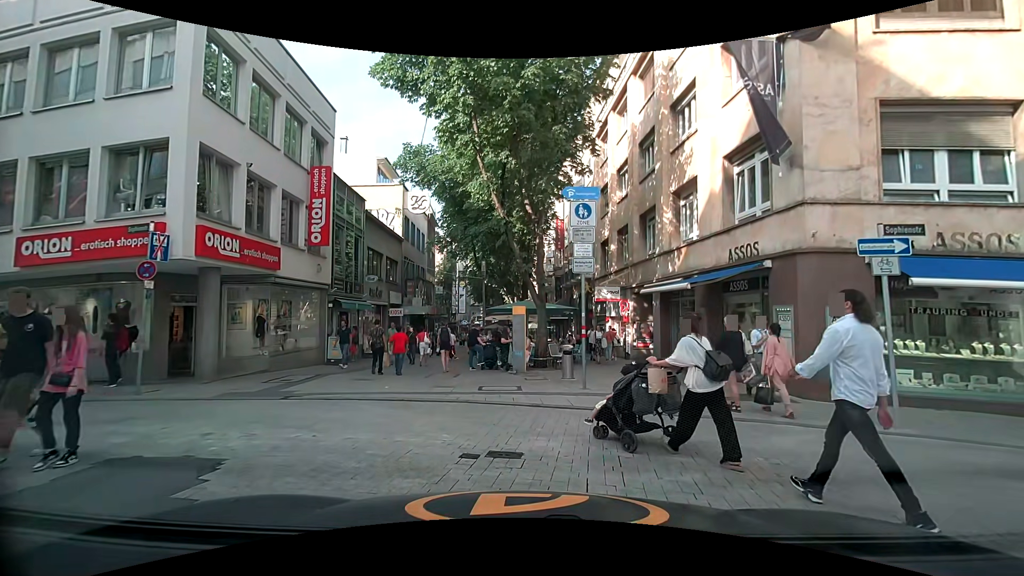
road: residential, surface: paving_stones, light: Day
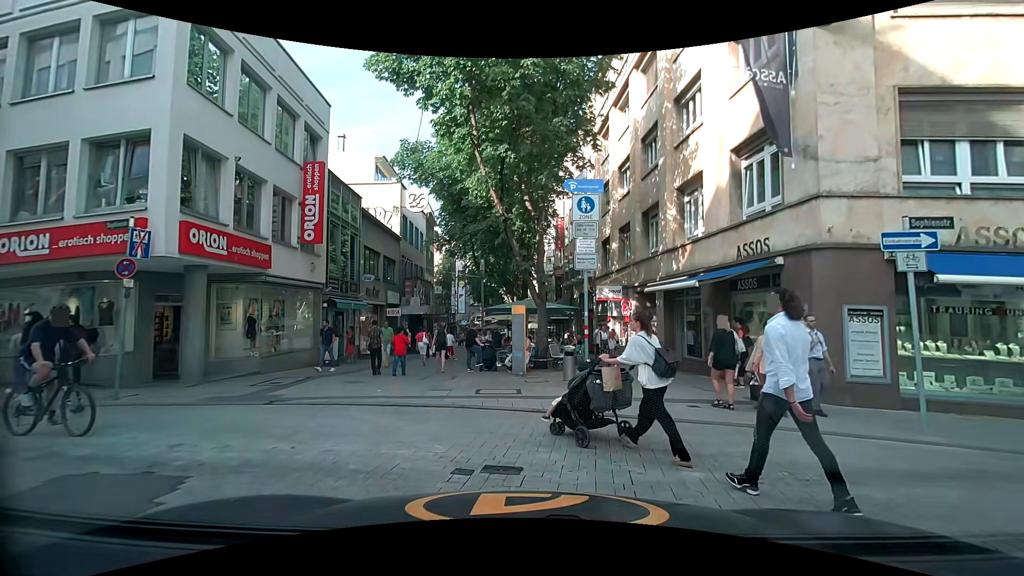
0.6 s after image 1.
(0.0, +0.5) m; 0°
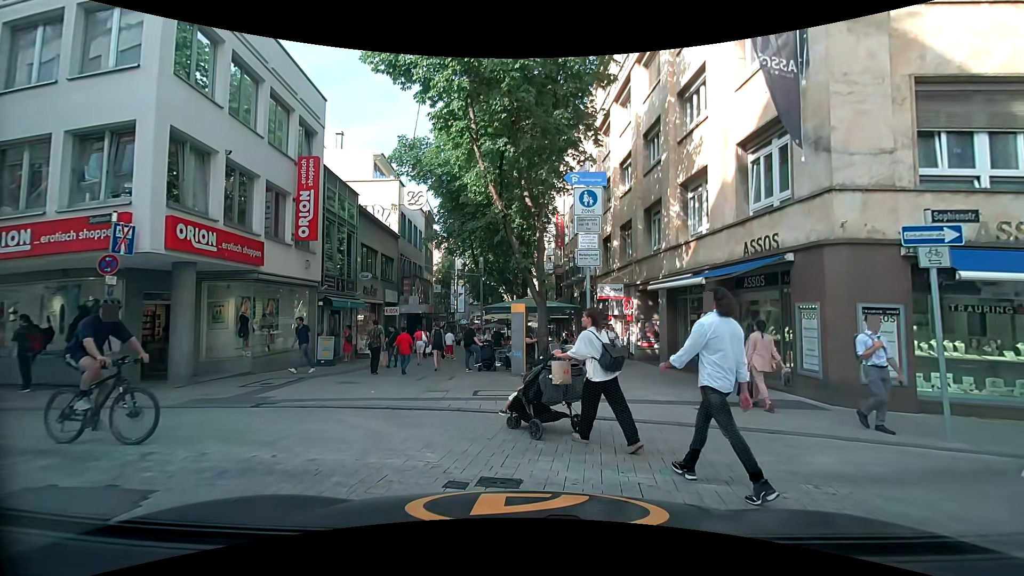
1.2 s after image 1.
(0.0, +0.4) m; 0°
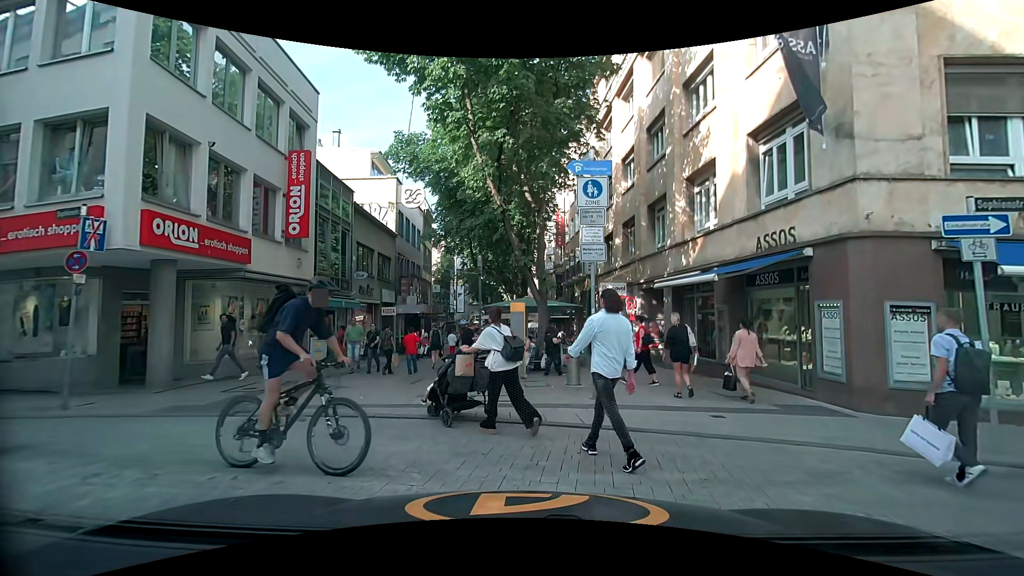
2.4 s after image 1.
(0.0, +0.7) m; 0°
